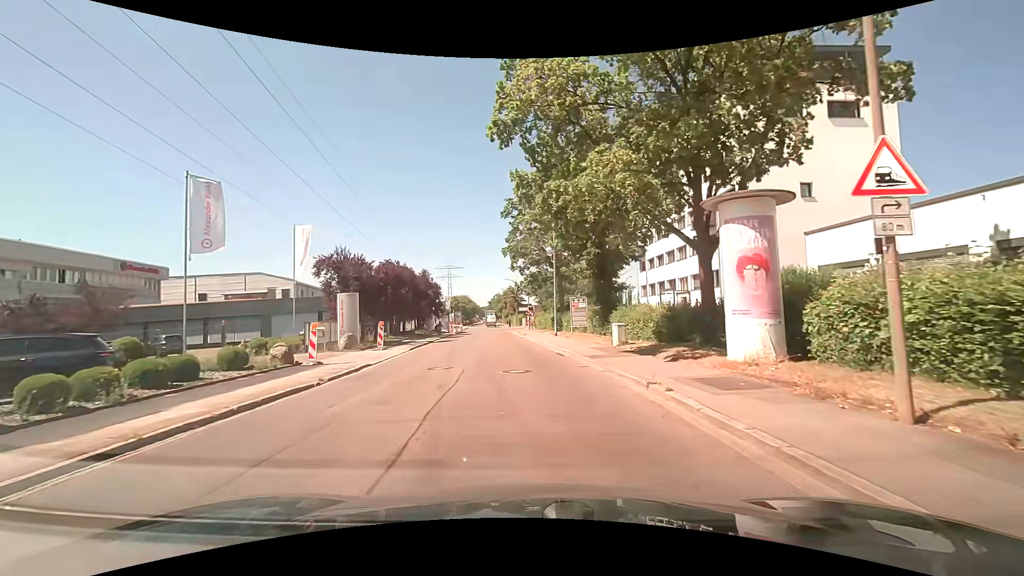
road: unclassified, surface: asphalt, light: Day
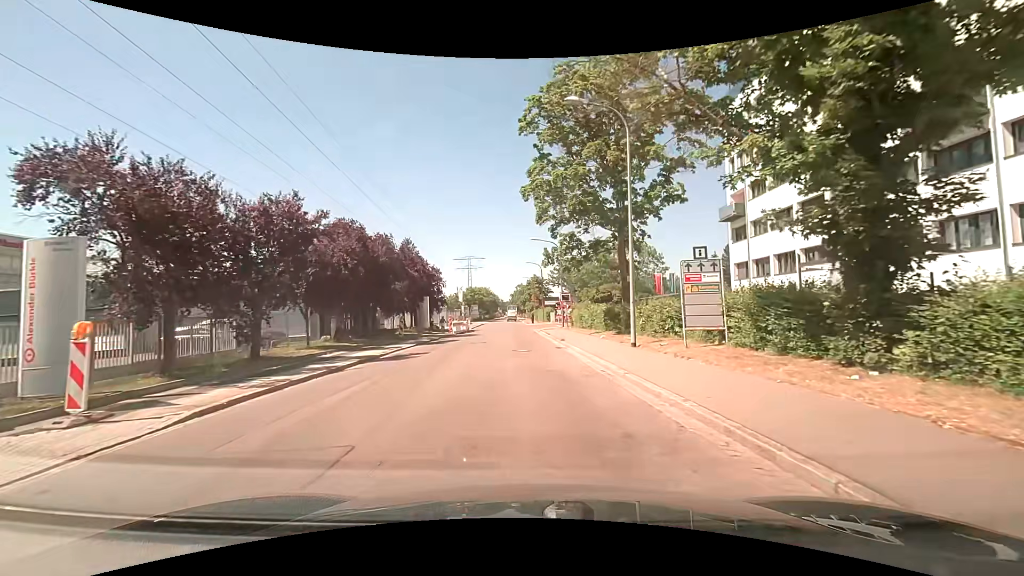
(-0.6, +20.1) m; -2°
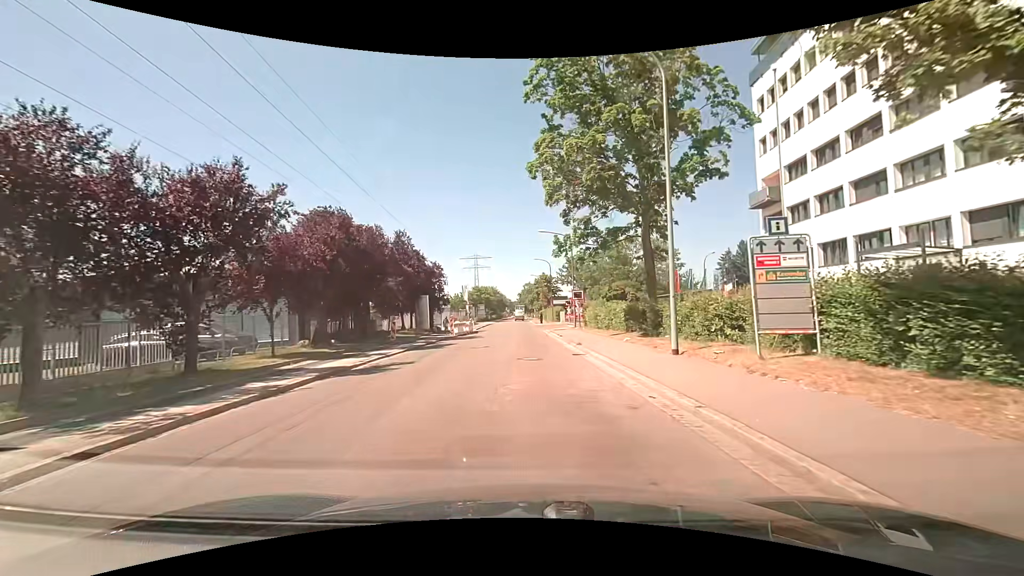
(0.0, +4.0) m; -1°
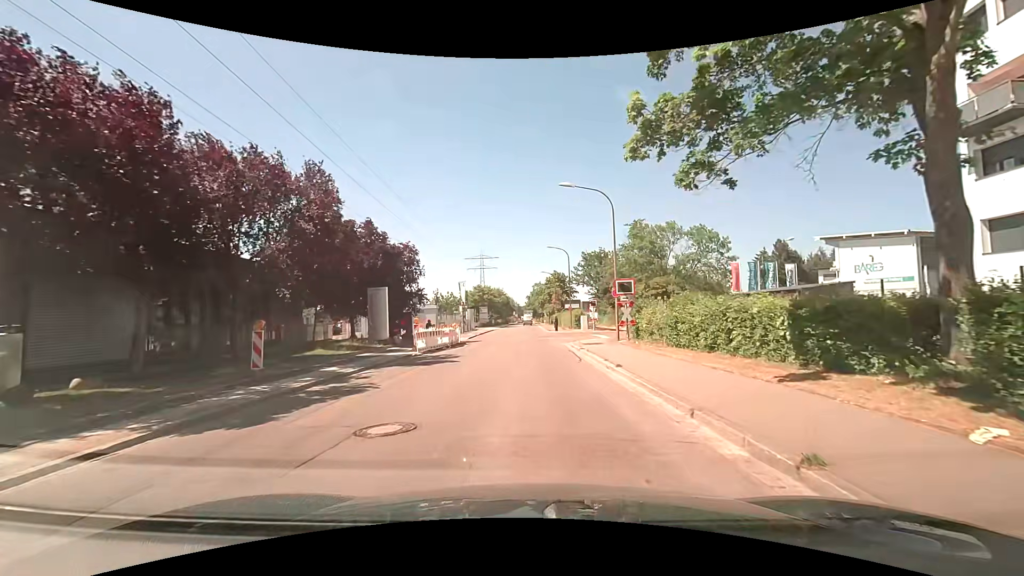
(-0.5, +16.1) m; -1°
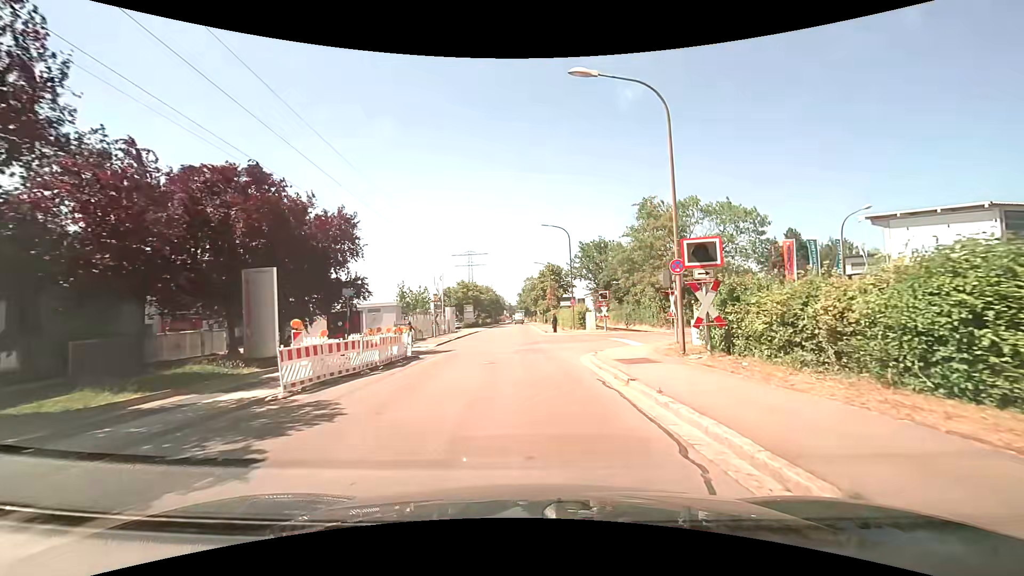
(0.0, +12.1) m; 0°
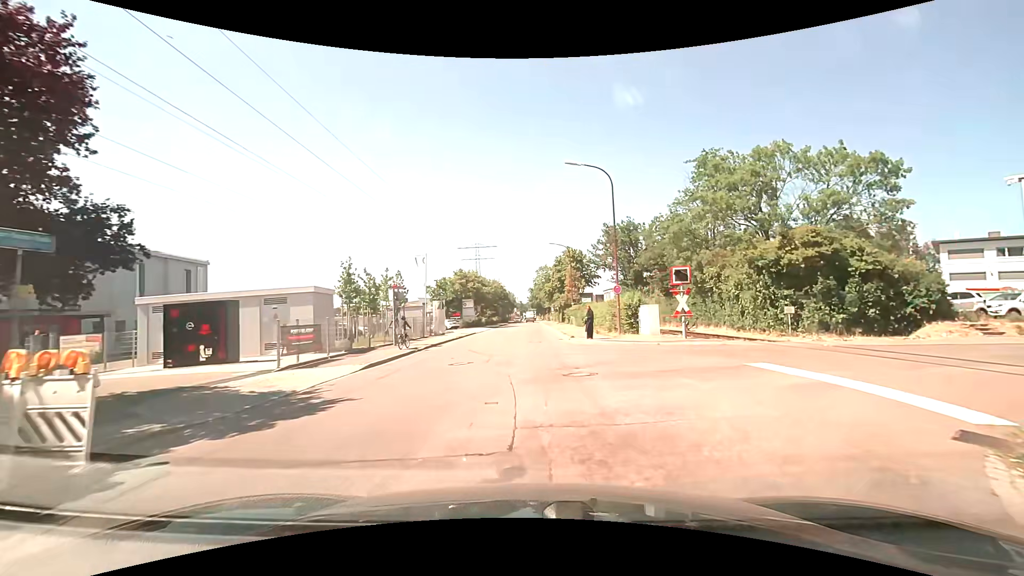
(-0.1, +16.3) m; 0°
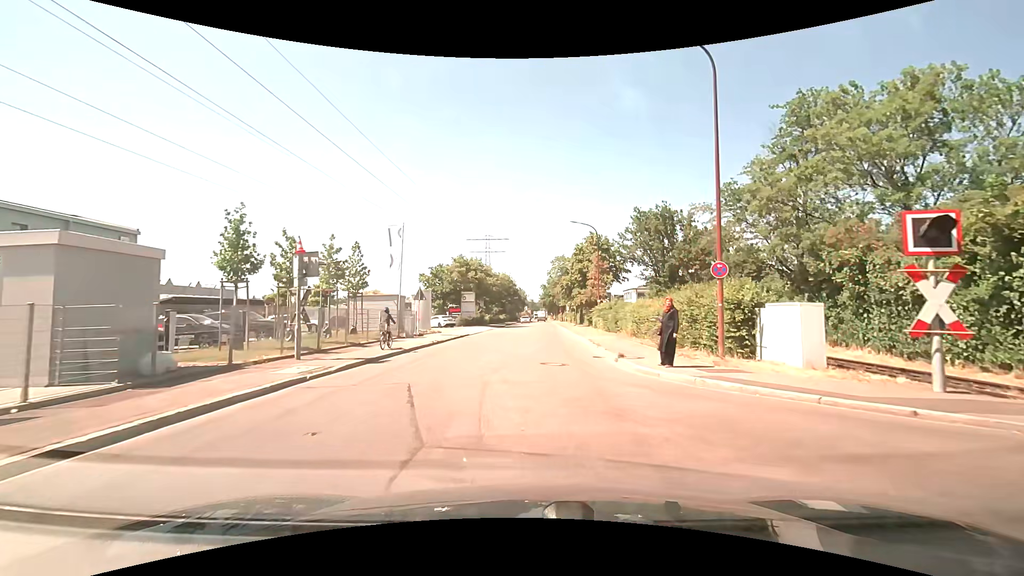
(-0.2, +12.3) m; -3°
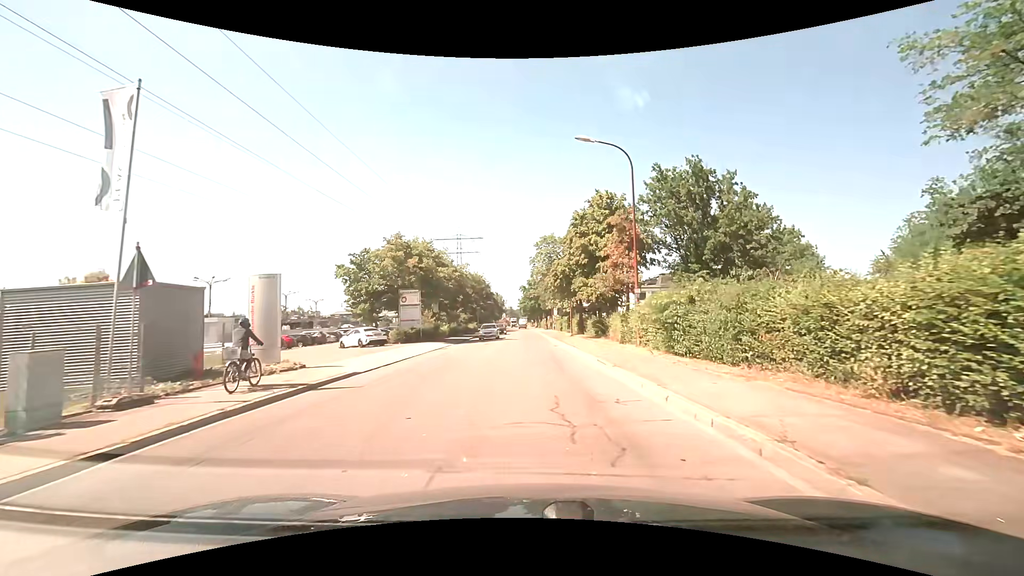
(+0.5, +20.9) m; +3°
(0, +10) (0, +20) (0, +30) (0, +40) (0, +50) (0, +60) (-1, +70) (-1, +80) (-1, +90) (-1, +100) m
